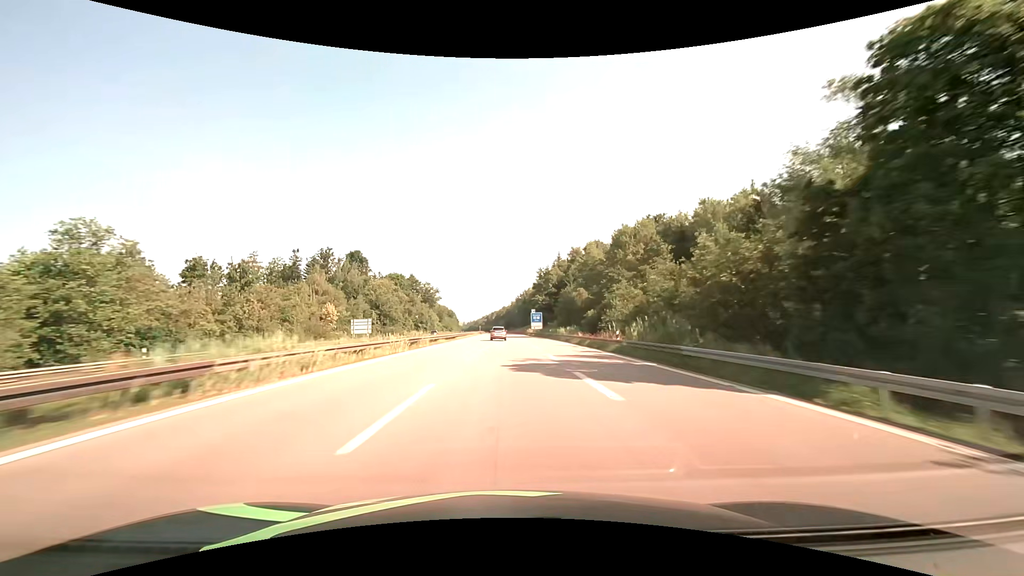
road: motorway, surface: asphalt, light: Day
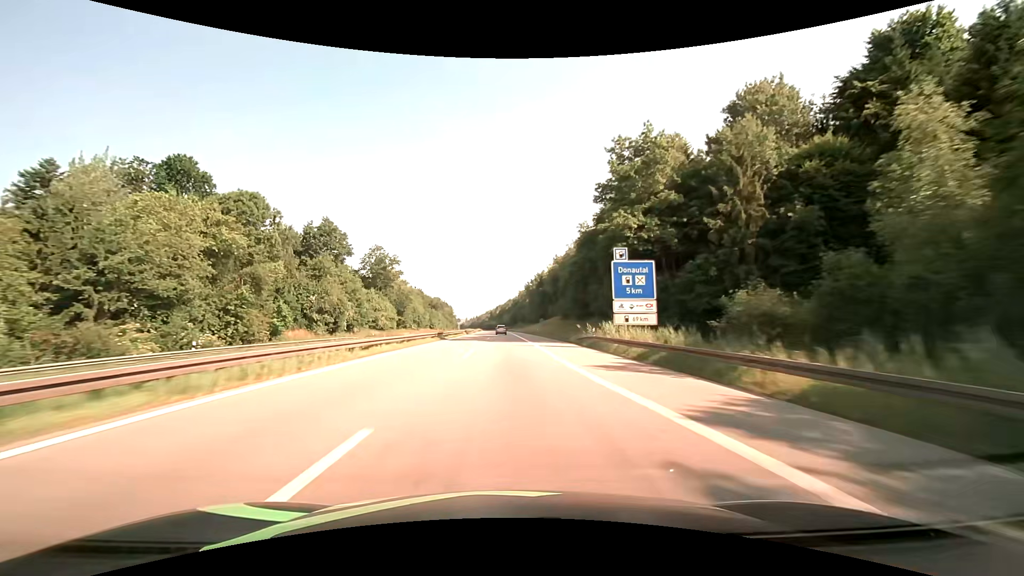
(-0.5, +95.4) m; -1°
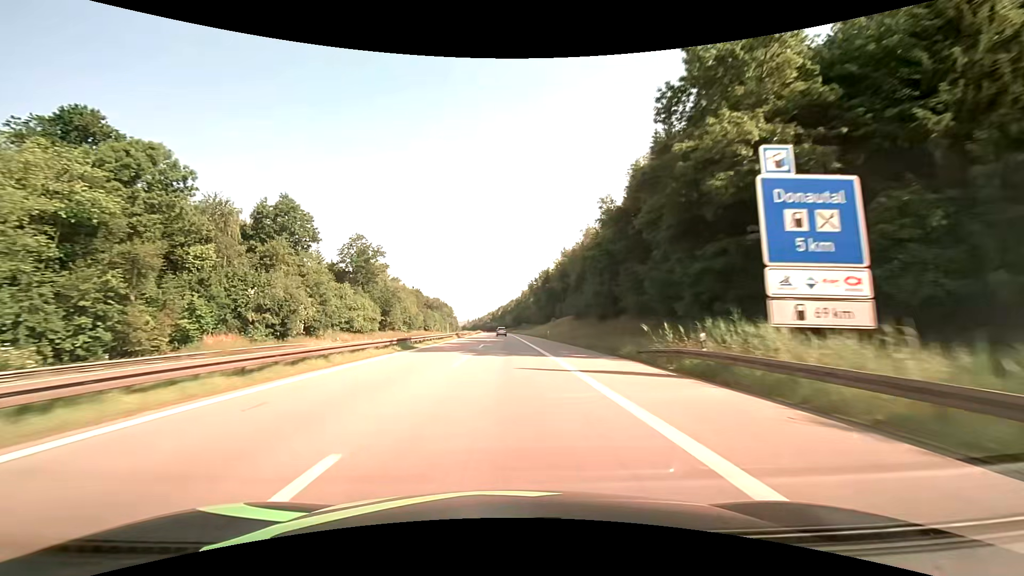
(0.0, +19.1) m; 0°
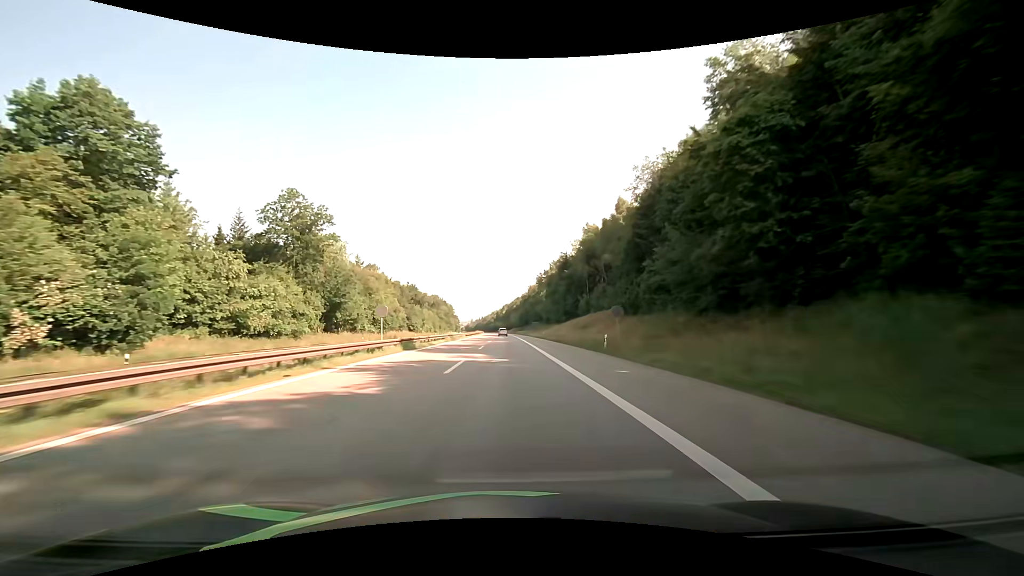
(-0.2, +38.2) m; -1°
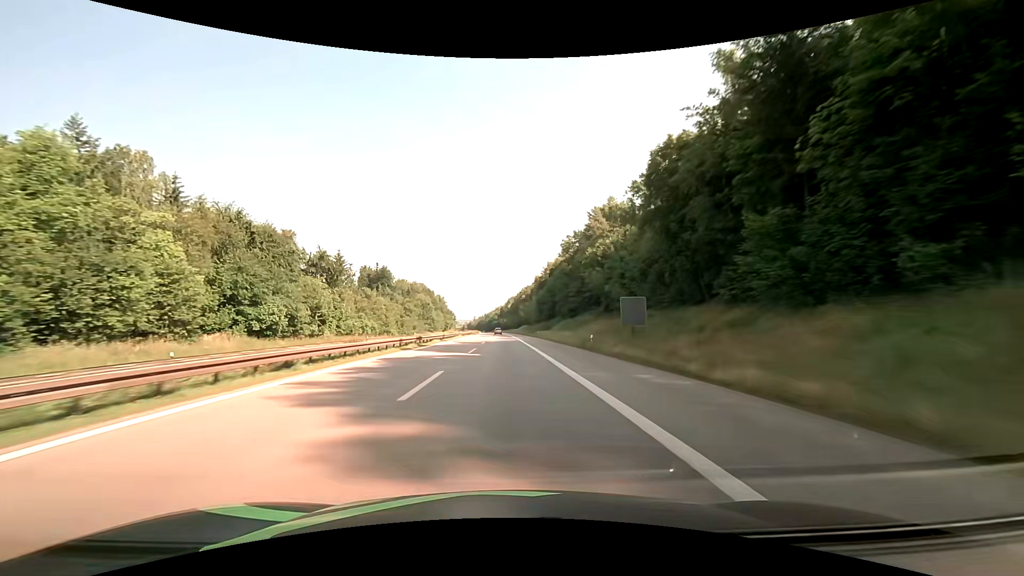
(-0.5, +95.4) m; -1°
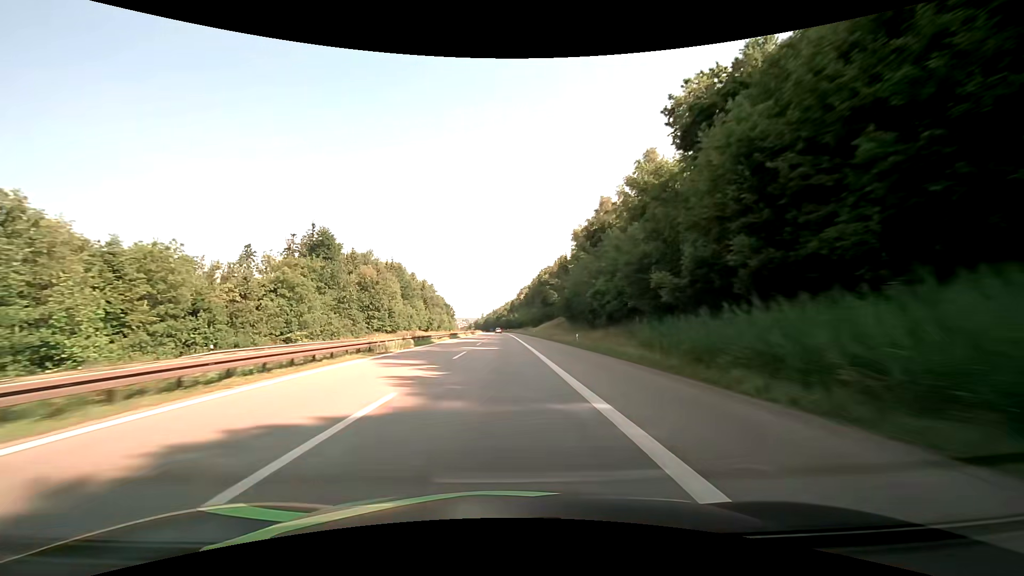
(-1.0, +95.4) m; -1°
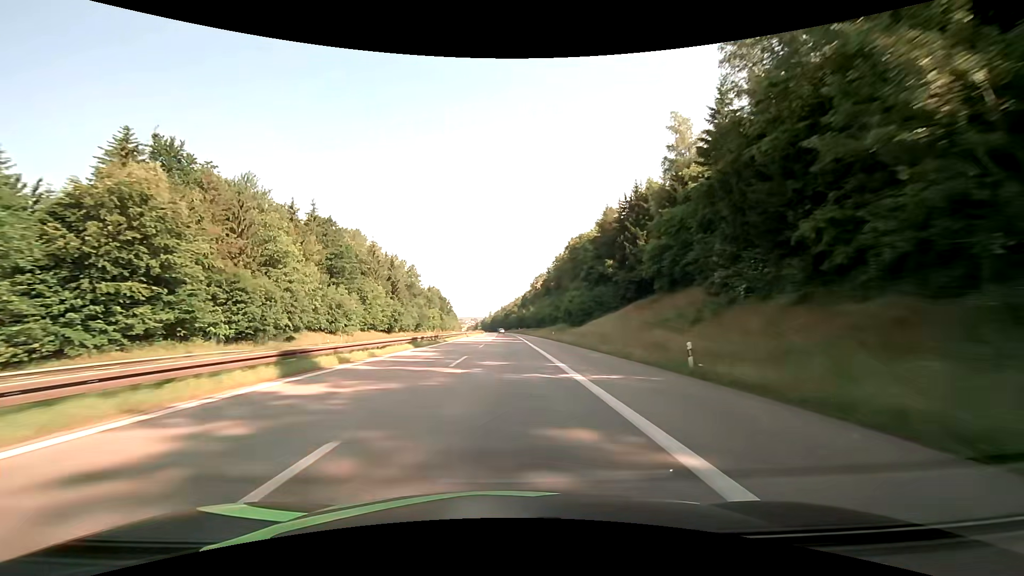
(-0.9, +76.2) m; -1°
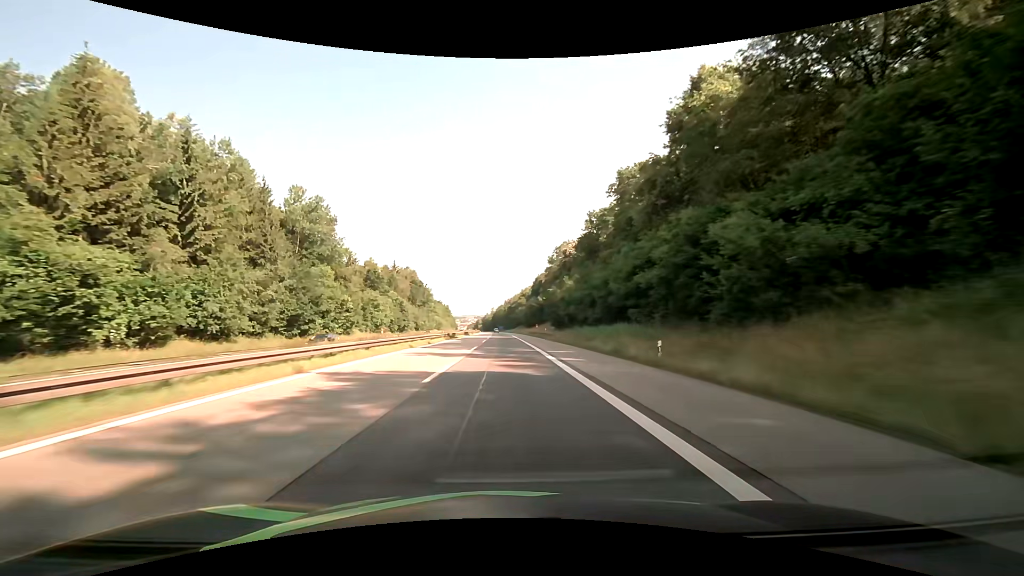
(-0.4, +95.4) m; 0°
(0, +10) (0, +20) (0, +30) (0, +40) (0, +50) (0, +60) (-1, +70) (-1, +80) (-1, +90) (-1, +100) m
